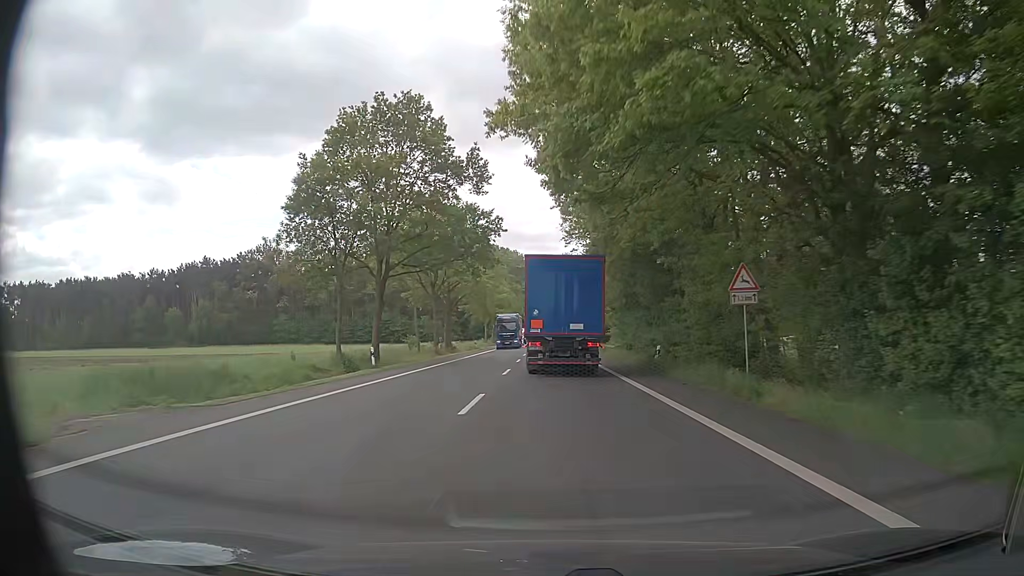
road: primary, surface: asphalt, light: Day
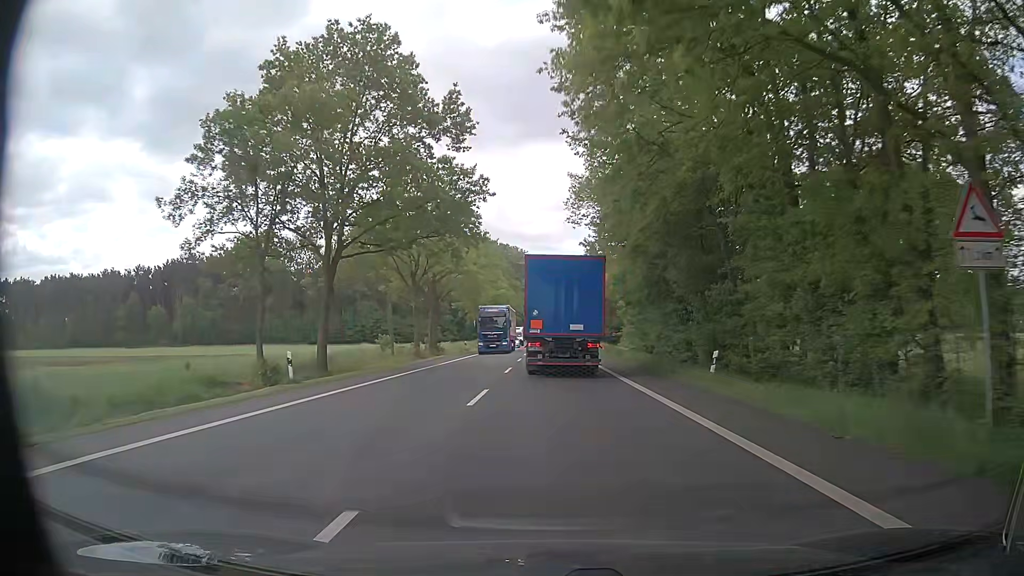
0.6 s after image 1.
(0.0, +10.6) m; 0°
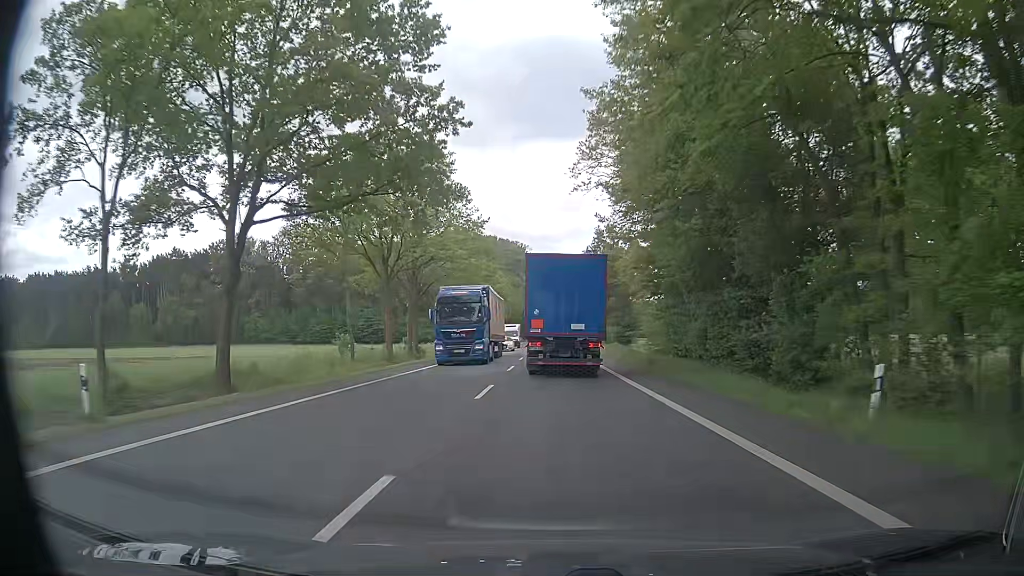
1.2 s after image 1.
(0.0, +10.7) m; 0°
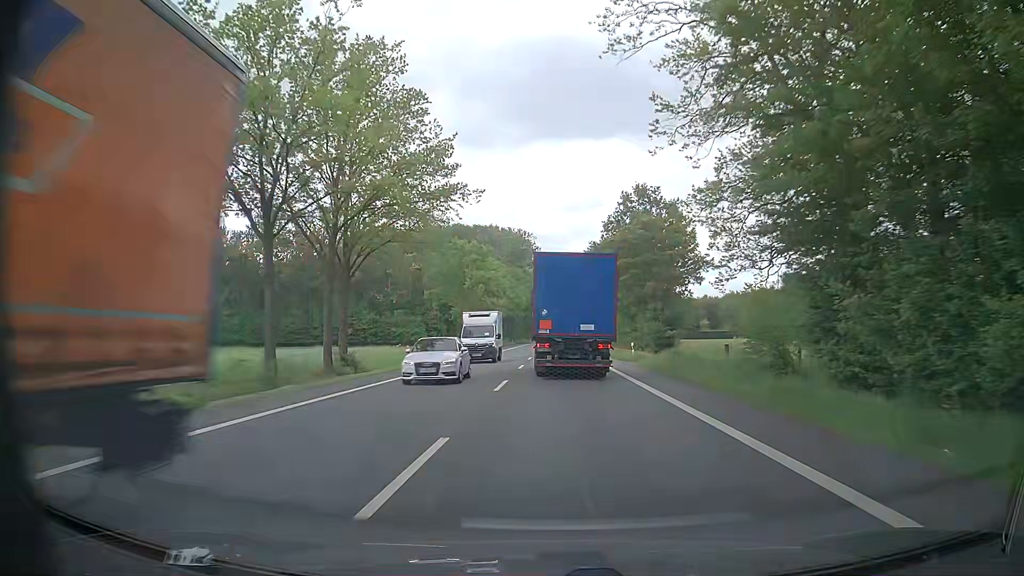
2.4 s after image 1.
(-0.2, +21.6) m; 0°
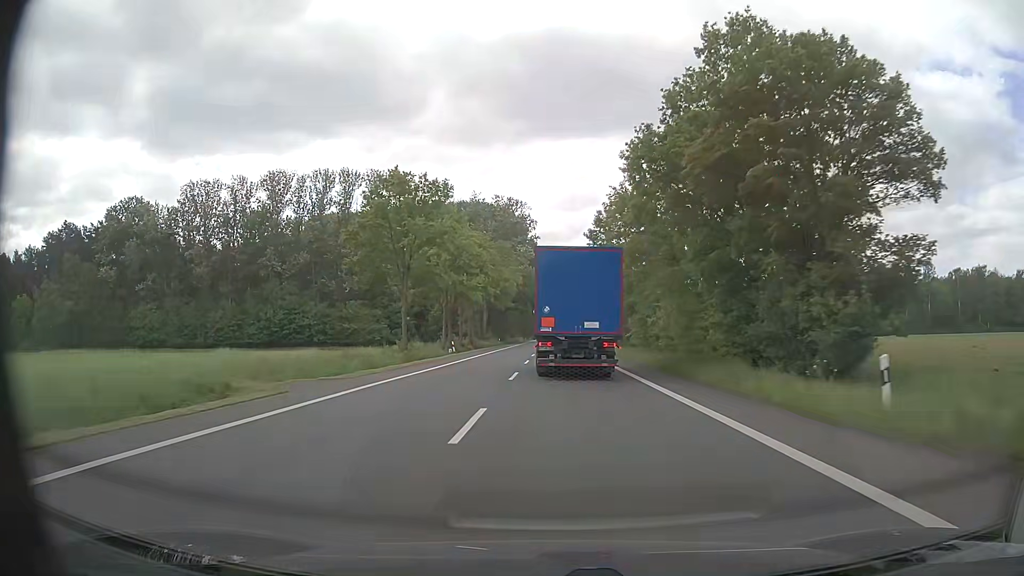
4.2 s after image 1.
(-0.2, +32.7) m; 0°
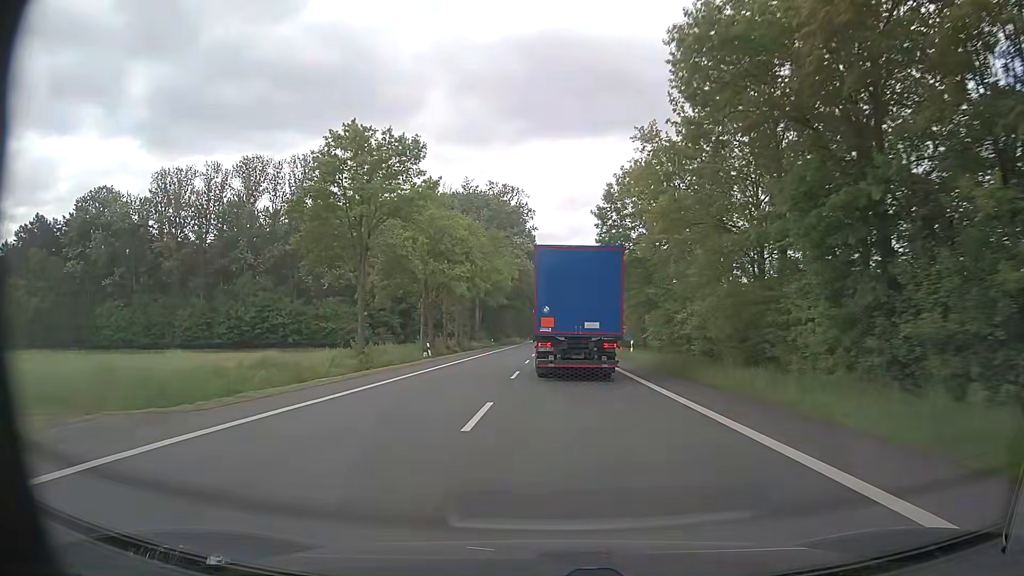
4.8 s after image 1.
(0.0, +10.9) m; 0°
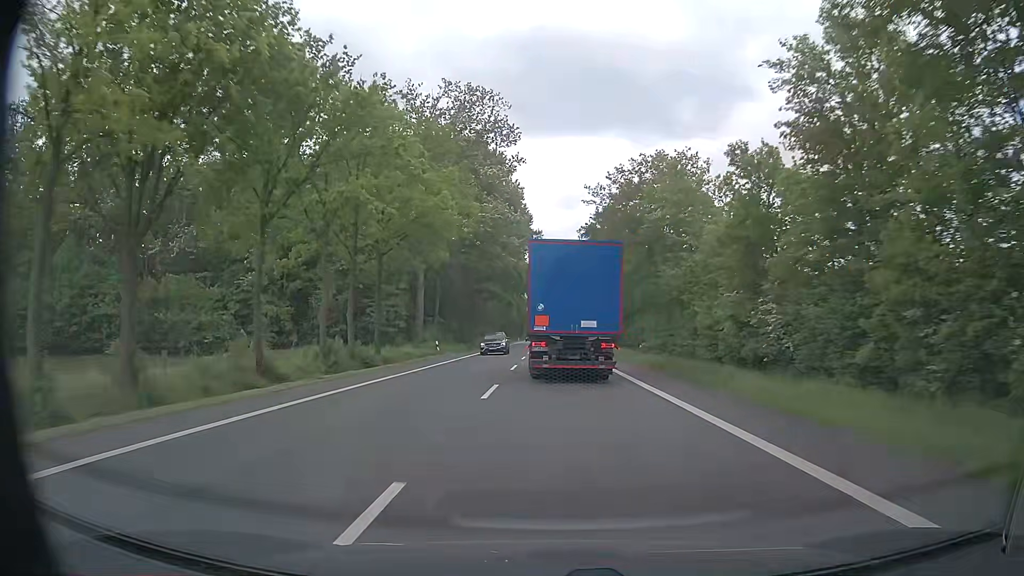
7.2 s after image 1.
(+0.4, +43.5) m; 0°
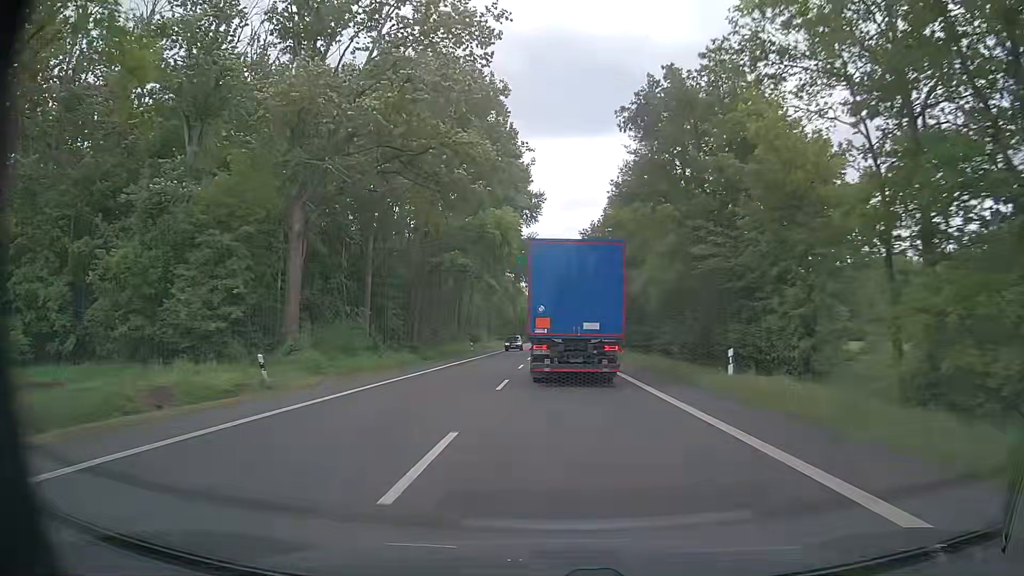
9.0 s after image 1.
(+0.1, +32.7) m; 0°
(0, +10) (0, +20) (0, +30) (0, +40) (0, +50) (-1, +60) (-2, +70) (-2, +80) (-3, +90) (-3, +100) m
